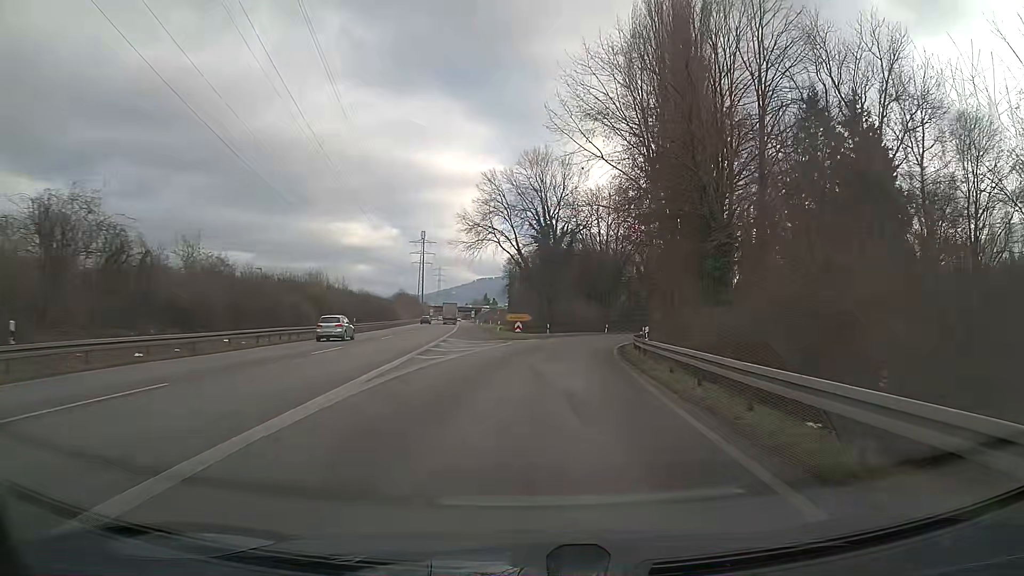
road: trunk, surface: asphalt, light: Day
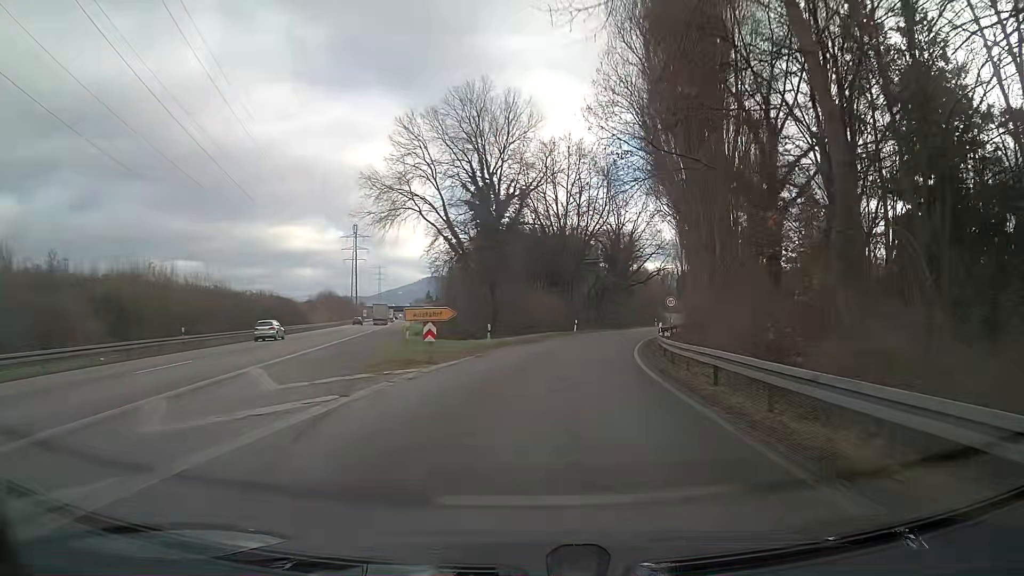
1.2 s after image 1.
(+0.9, +24.3) m; +4°
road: trunk_link
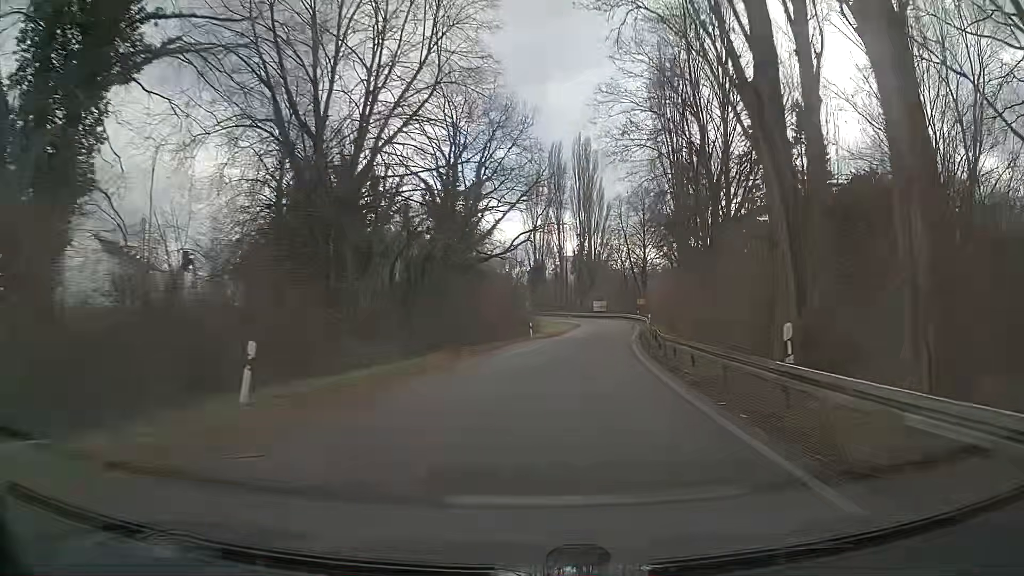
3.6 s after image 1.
(+5.2, +45.1) m; +14°
(0, +10) (+1, +20) (+2, +30) (+4, +40) (+5, +50) (+7, +60) (+8, +69) (+9, +79) (+8, +89) (+8, +99) m
